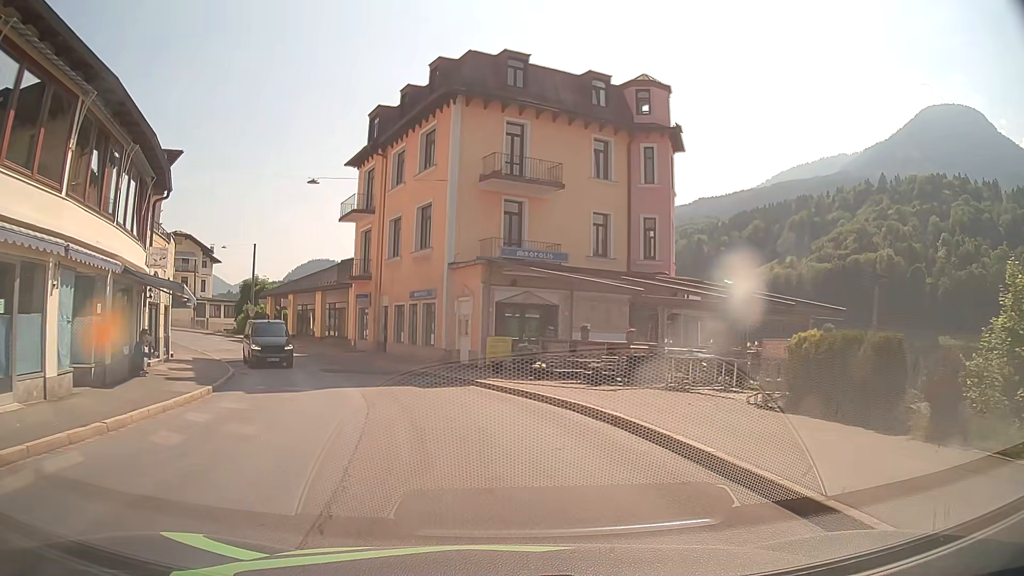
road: tertiary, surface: asphalt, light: Day
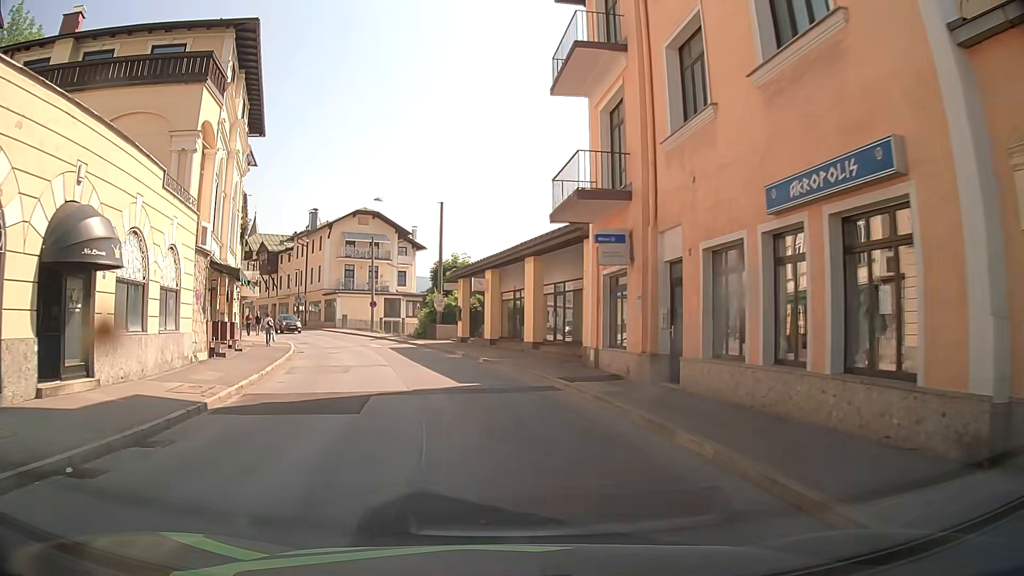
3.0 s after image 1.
(-4.0, +21.8) m; -22°
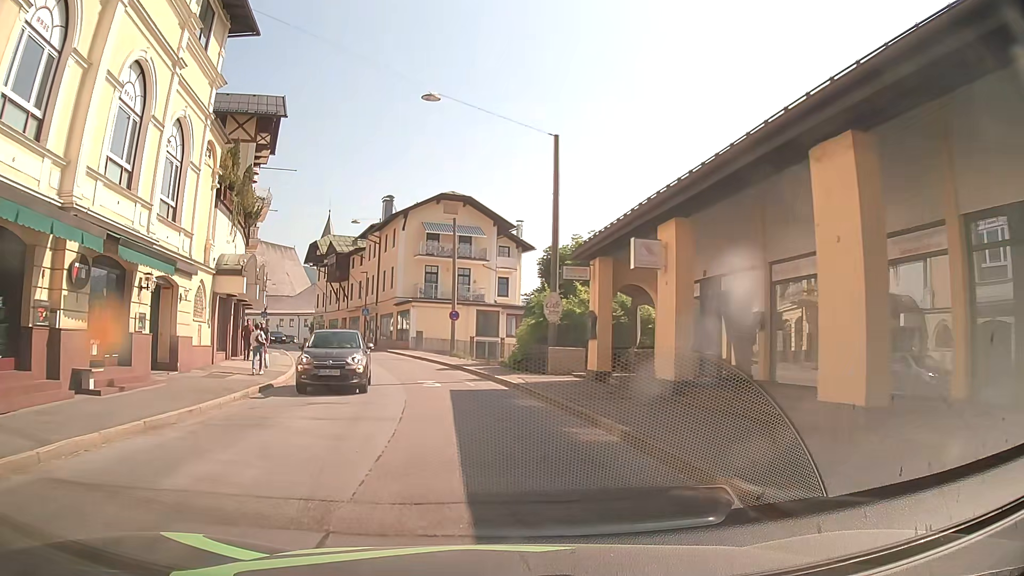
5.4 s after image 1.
(-1.4, +17.6) m; -8°
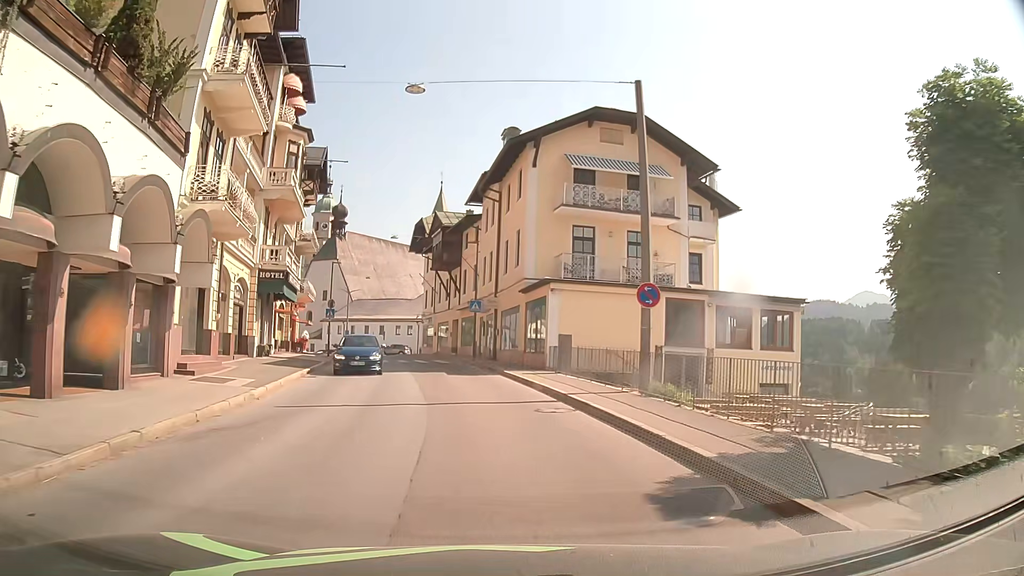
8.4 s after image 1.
(-2.4, +21.6) m; -12°
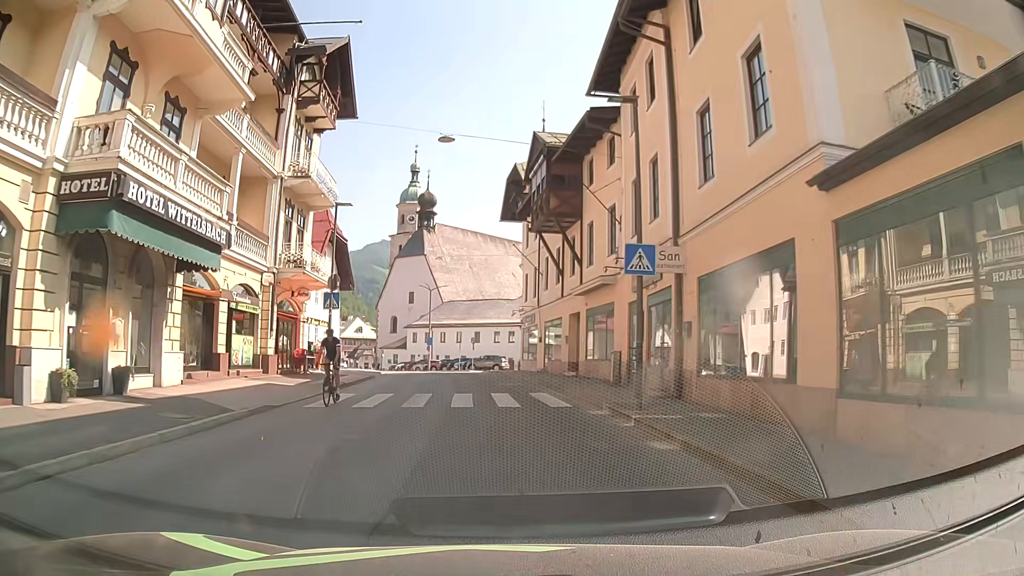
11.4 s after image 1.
(-1.8, +21.8) m; -9°
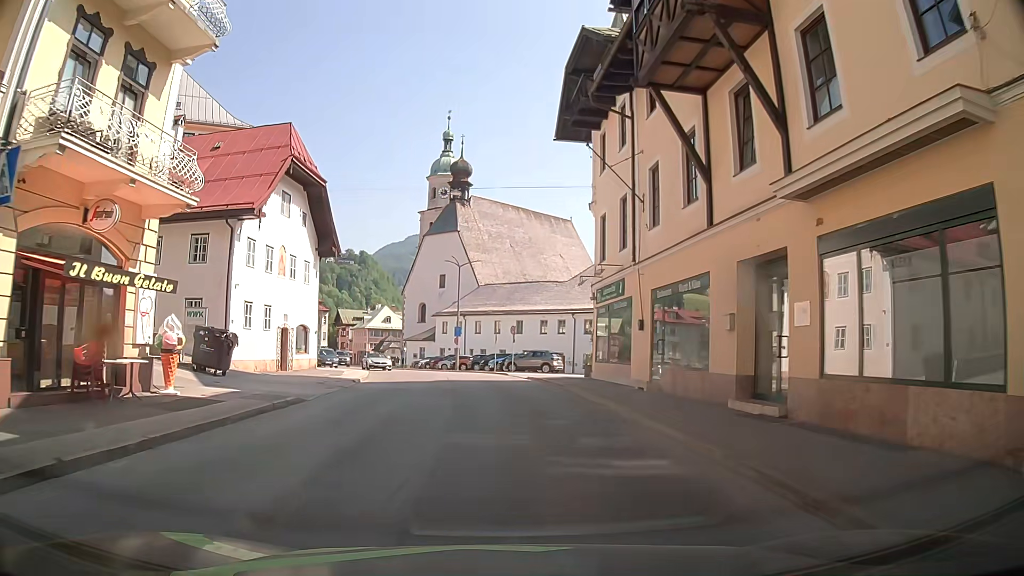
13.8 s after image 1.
(-0.6, +17.8) m; -3°
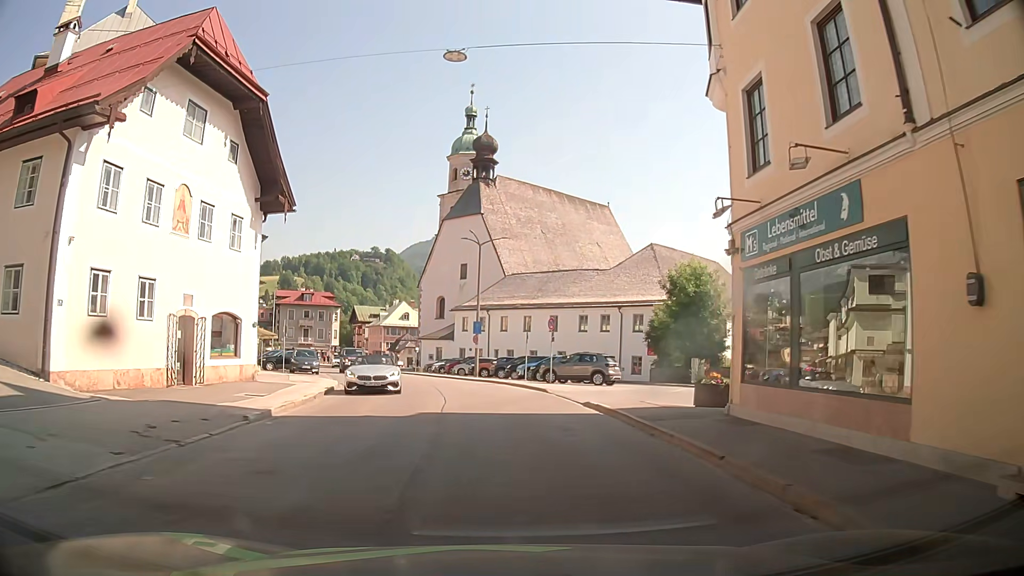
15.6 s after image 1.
(-0.4, +13.4) m; -4°
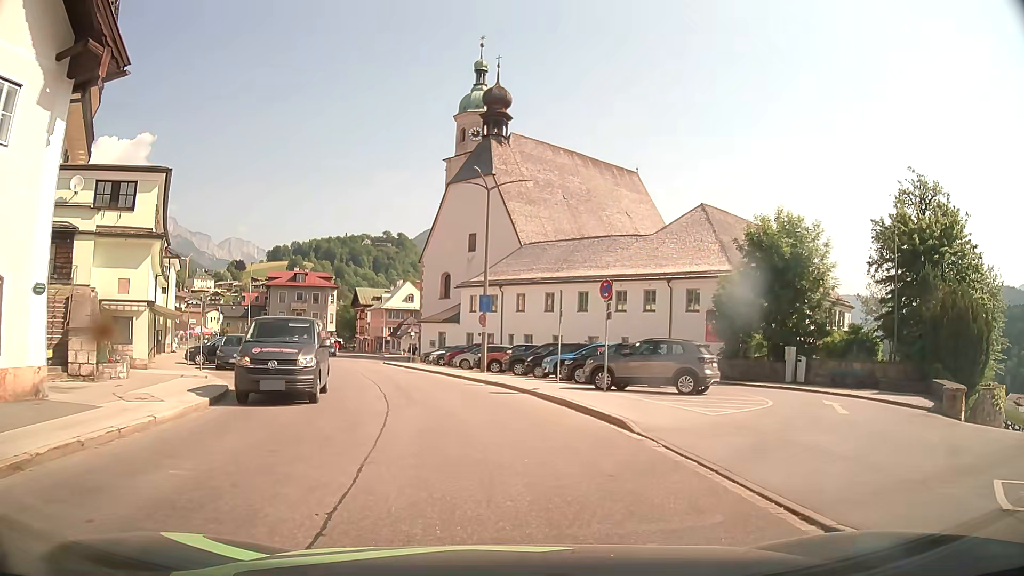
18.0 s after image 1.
(+0.1, +13.3) m; -1°
